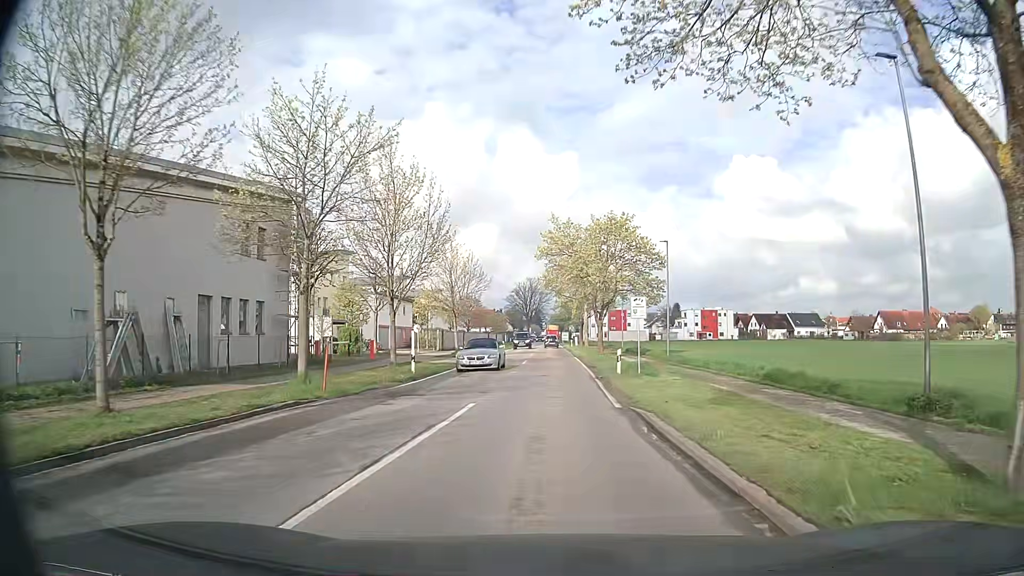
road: secondary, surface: asphalt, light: Day
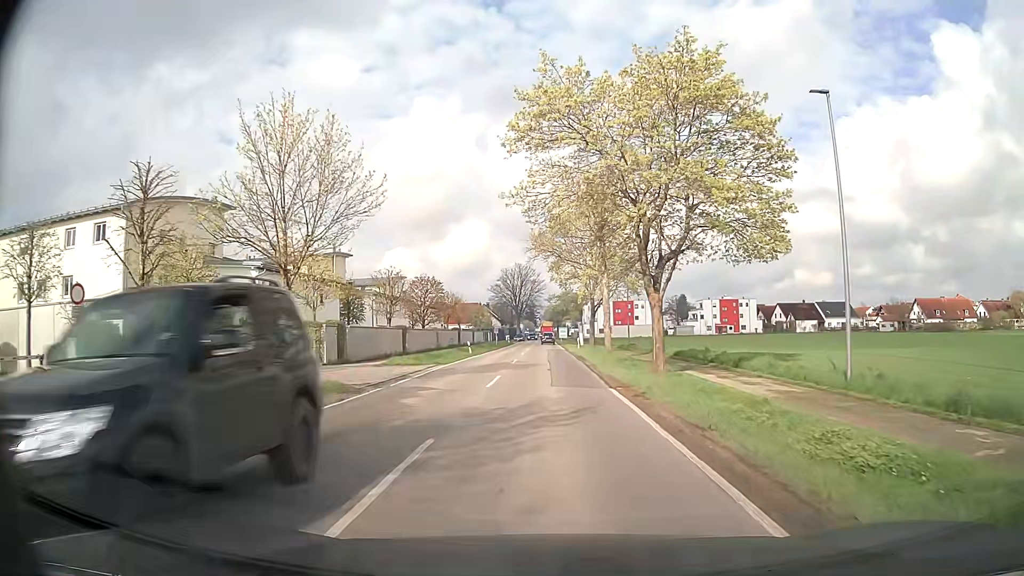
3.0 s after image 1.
(+0.1, +29.2) m; 0°
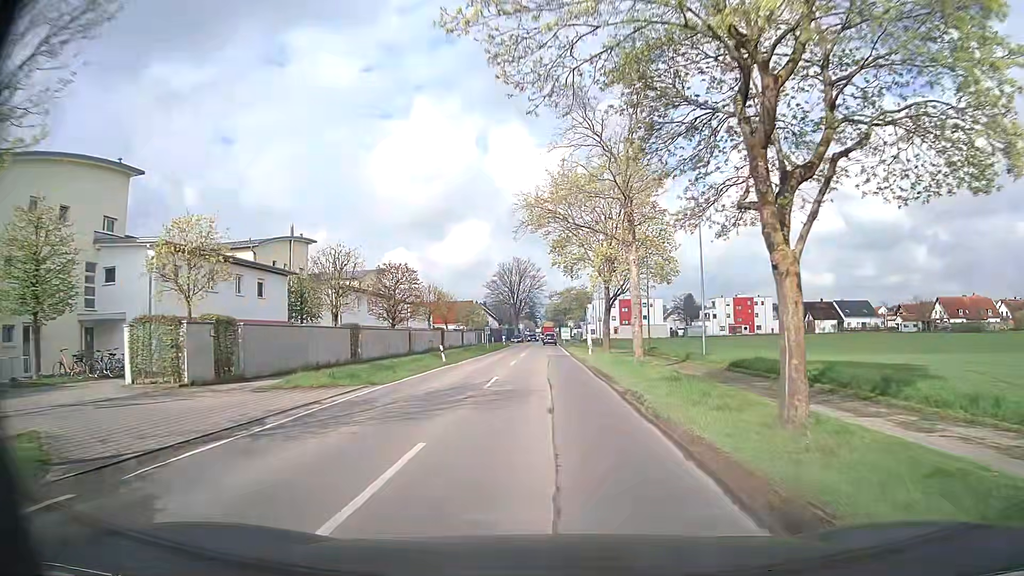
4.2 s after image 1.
(0.0, +12.5) m; -1°
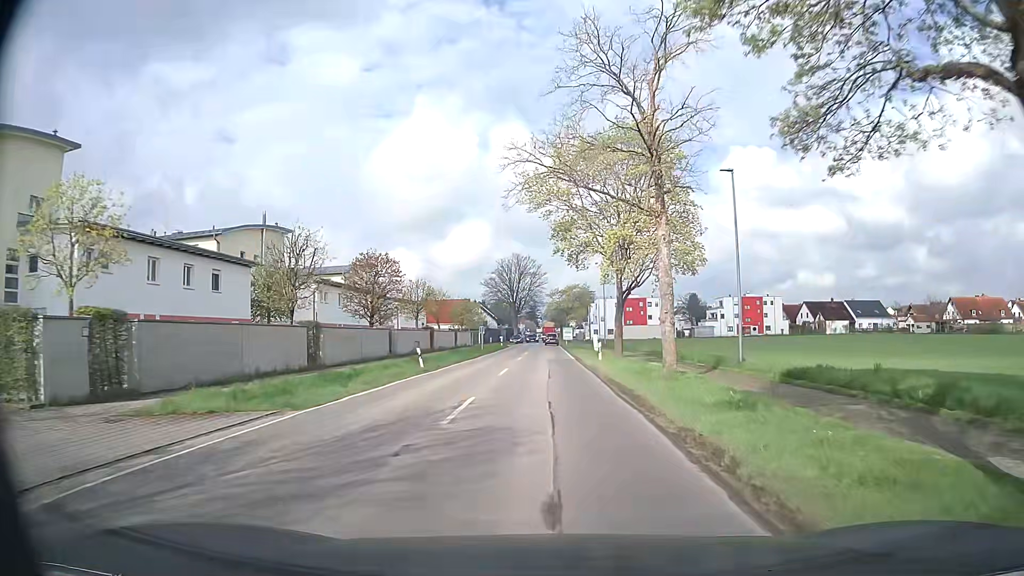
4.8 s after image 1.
(0.0, +6.5) m; 0°
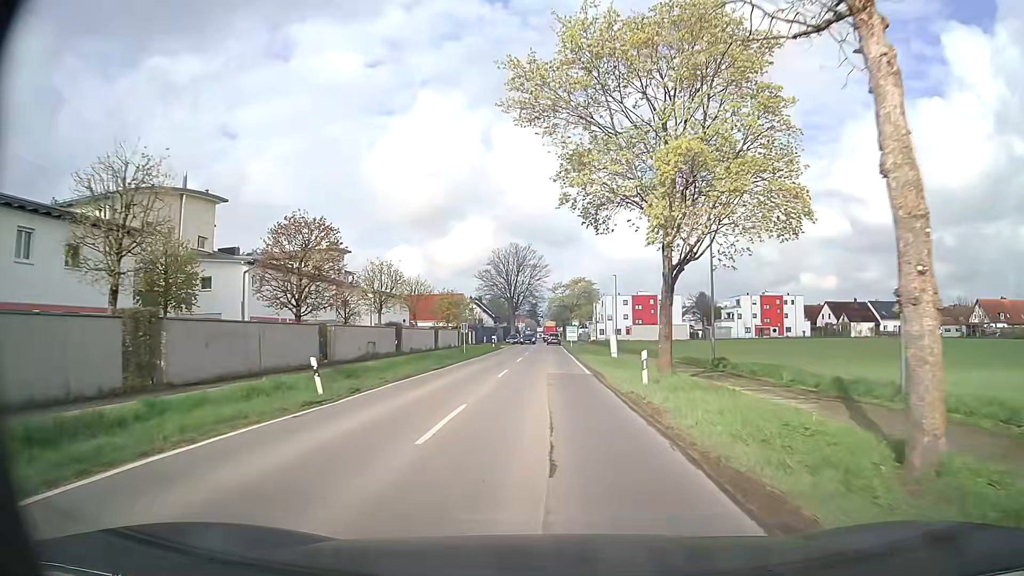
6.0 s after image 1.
(0.0, +13.3) m; 0°
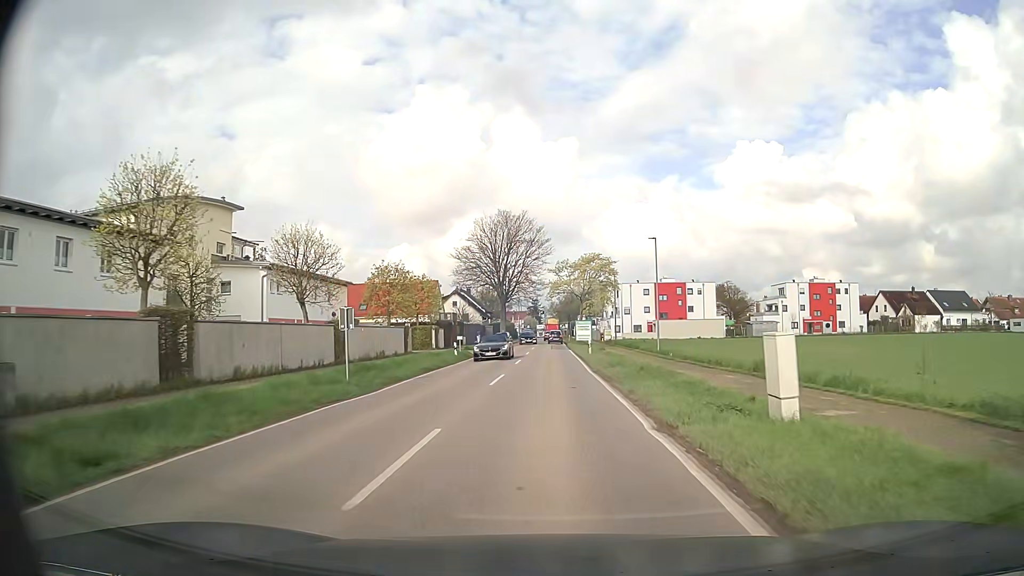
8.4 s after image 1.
(0.0, +27.8) m; 0°
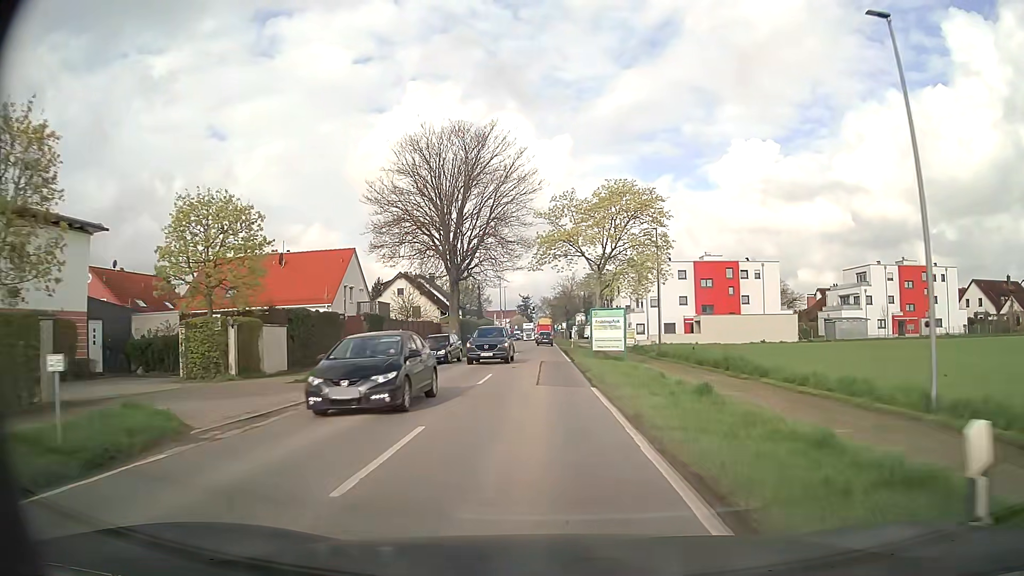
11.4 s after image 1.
(+0.3, +35.7) m; +1°
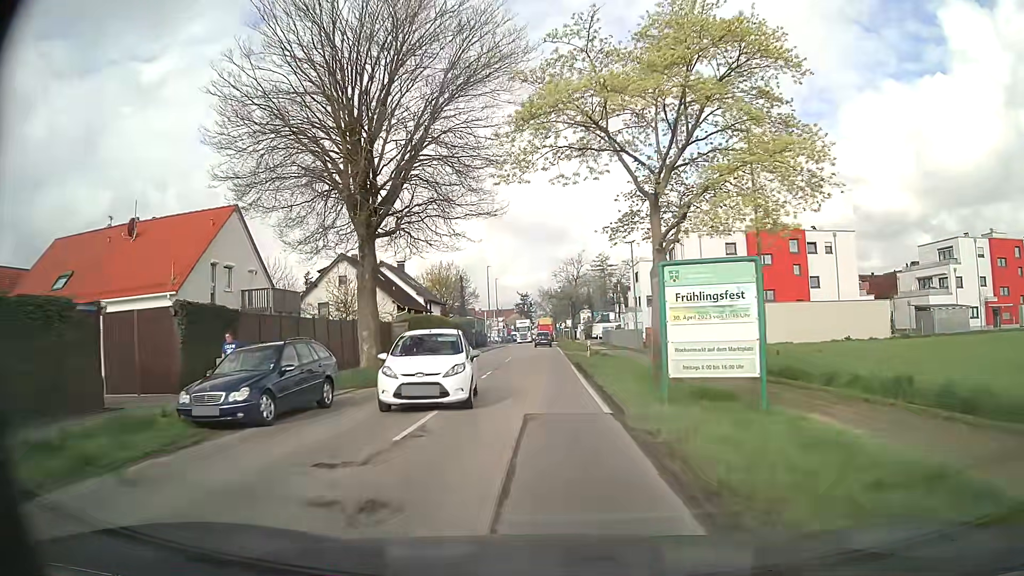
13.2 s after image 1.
(+0.1, +21.2) m; 0°
(0, +10) (0, +20) (0, +30) (0, +40) (-1, +50) (-1, +60) (-1, +70) (0, +80) (0, +90) (-1, +100) m
